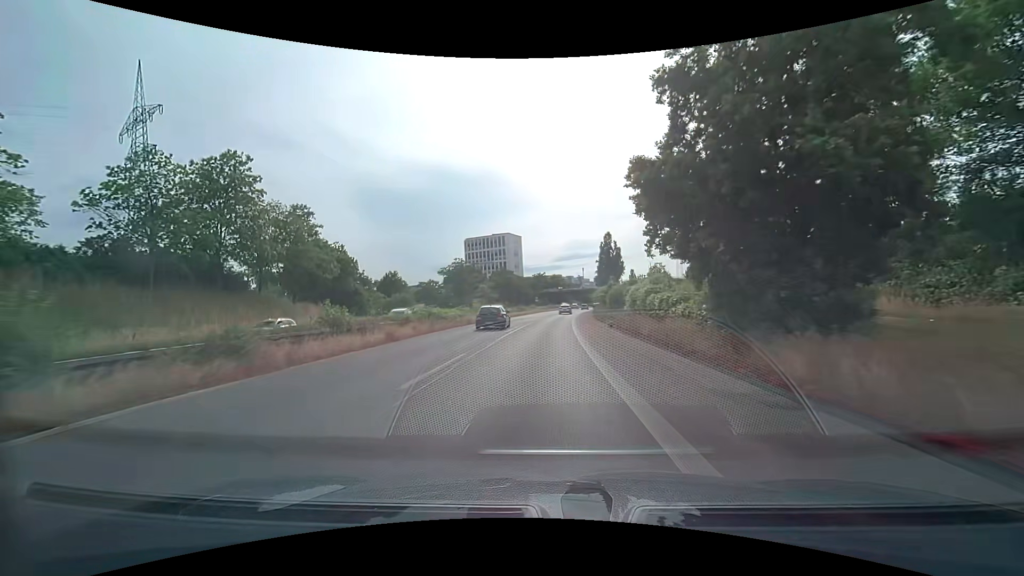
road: trunk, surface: asphalt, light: Day
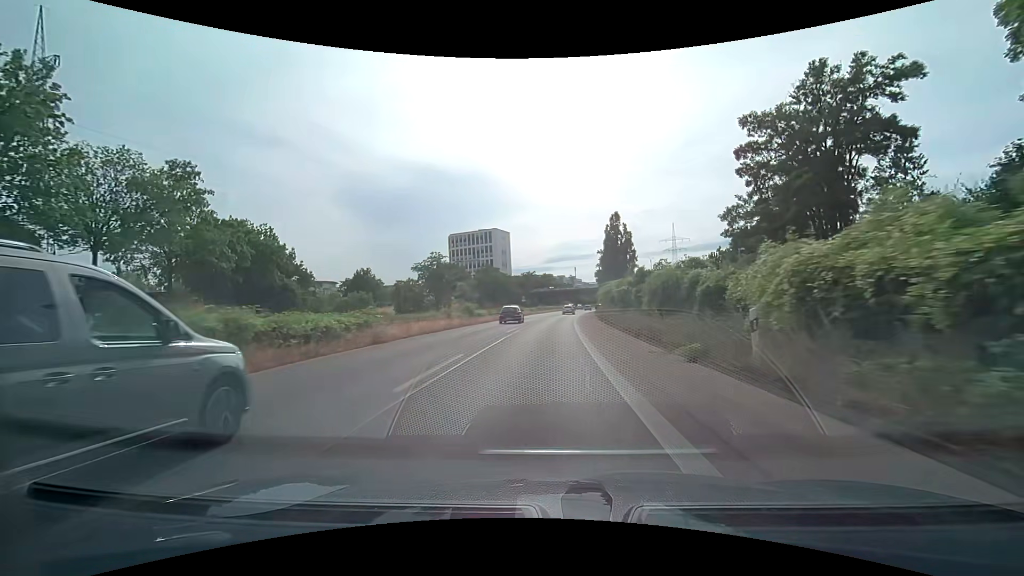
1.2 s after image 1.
(+0.2, +18.3) m; +1°
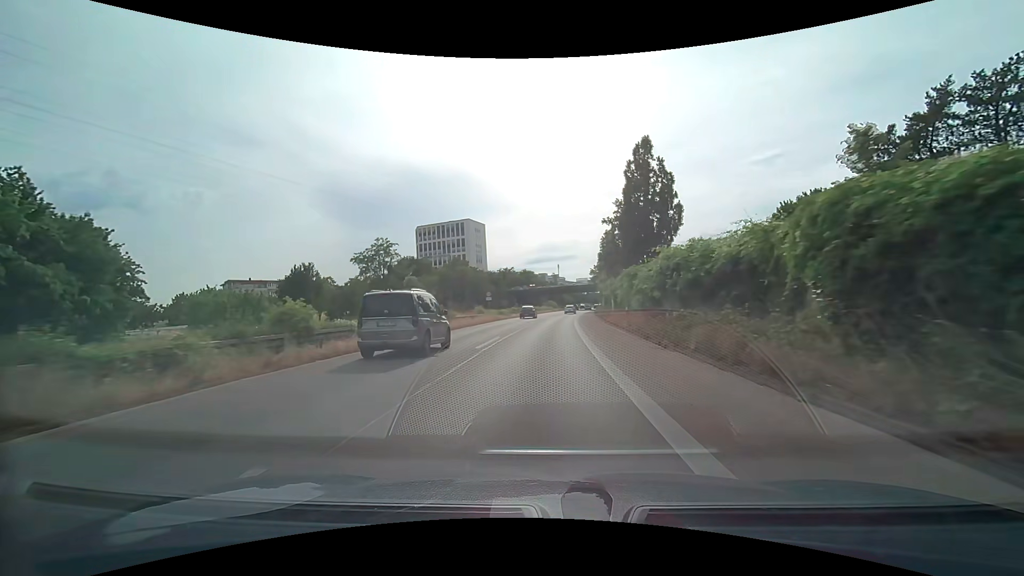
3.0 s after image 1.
(+0.4, +27.5) m; +2°
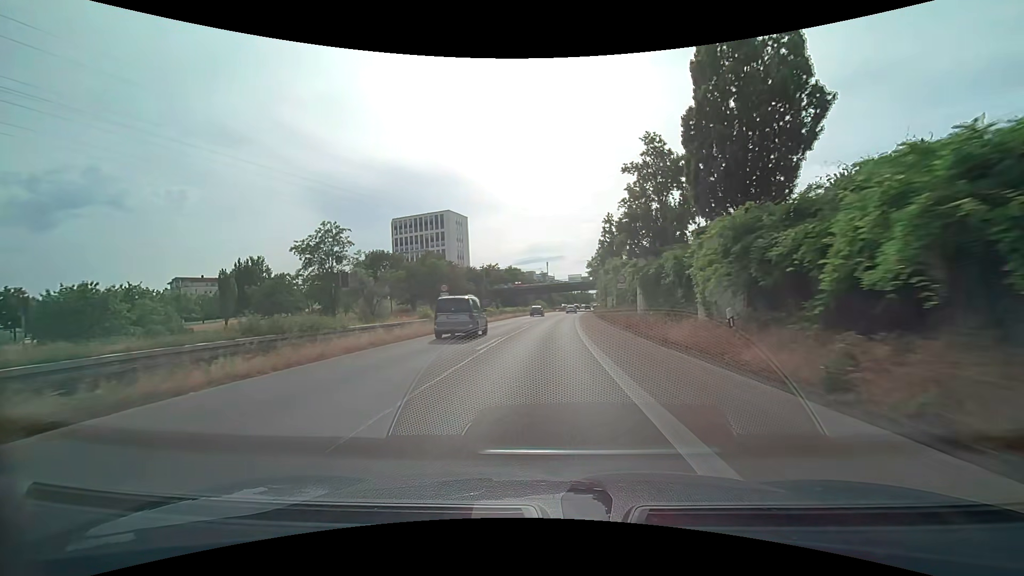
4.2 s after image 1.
(+0.2, +18.3) m; +1°
(0, +10) (0, +20) (+1, +30) (+1, +40) (+1, +50) (+2, +60) (+3, +70) (+4, +80) (+5, +90) (+6, +100) m
